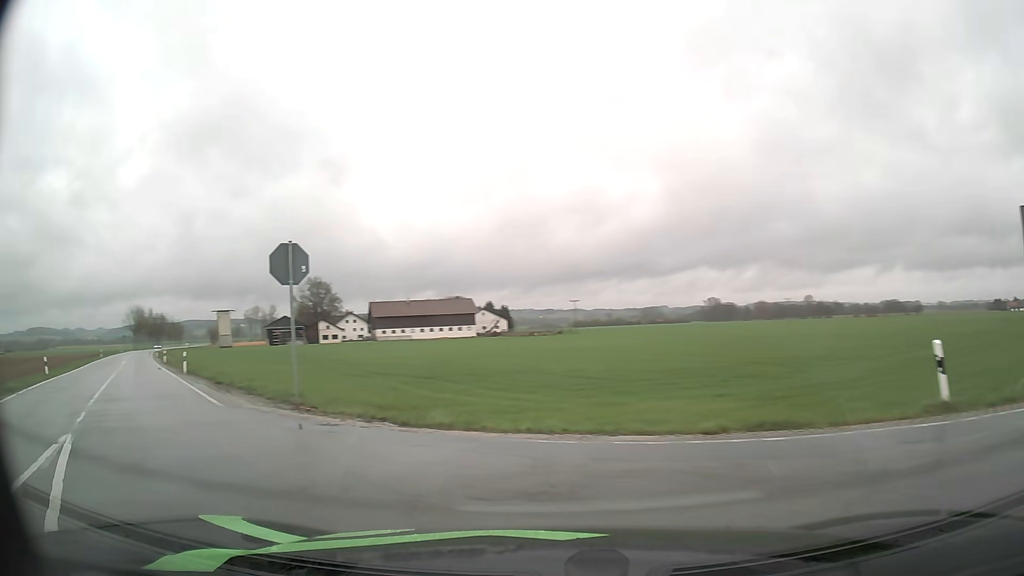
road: tertiary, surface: asphalt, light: Day
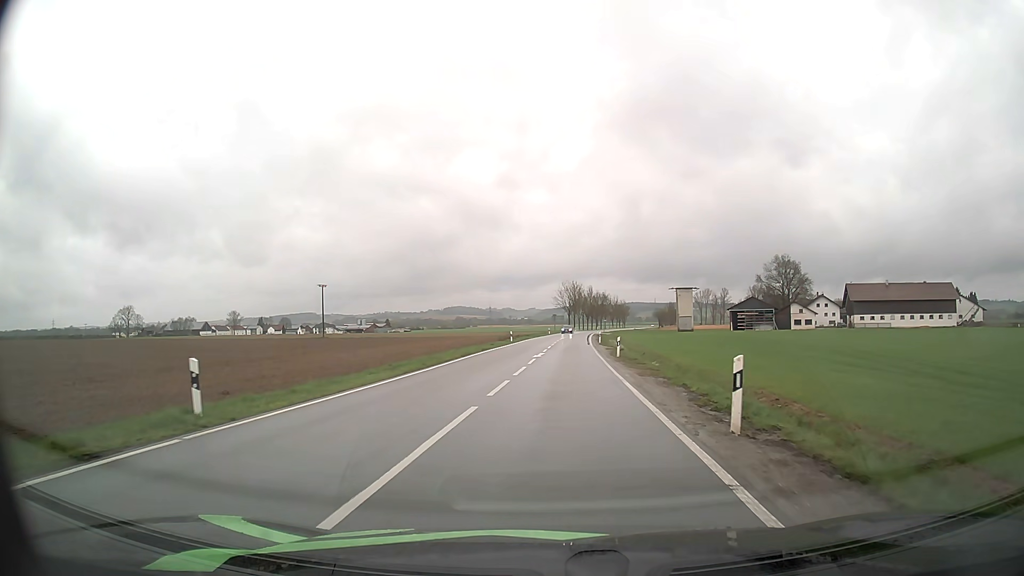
(-13.2, +21.2) m; -37°
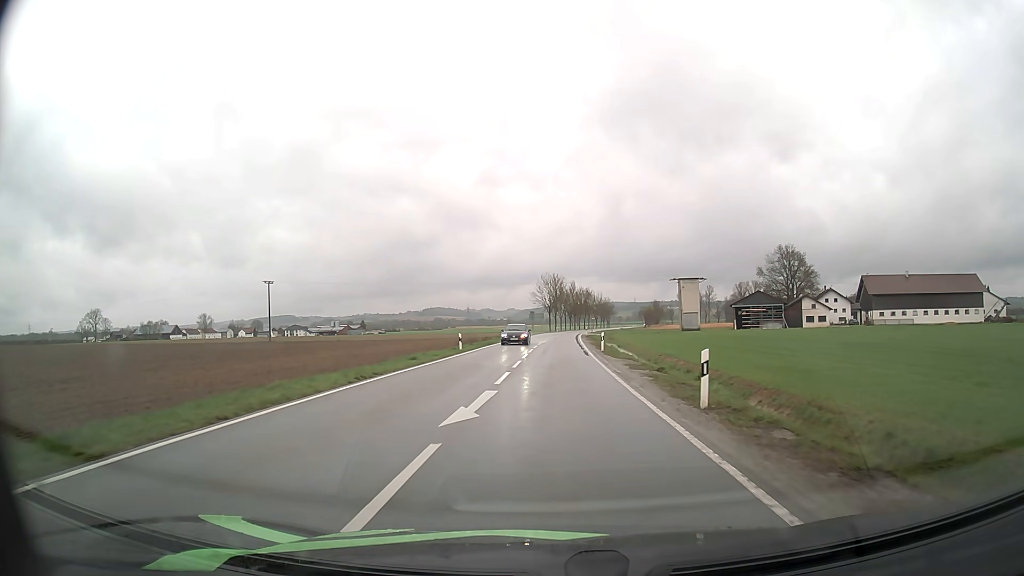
(+0.4, +22.7) m; +2°
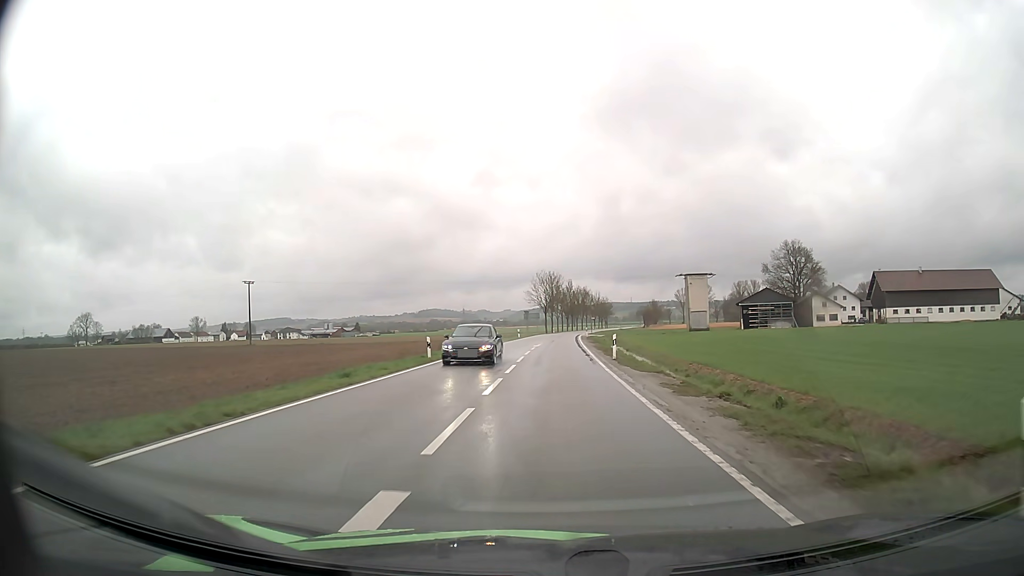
(0.0, +8.8) m; 0°
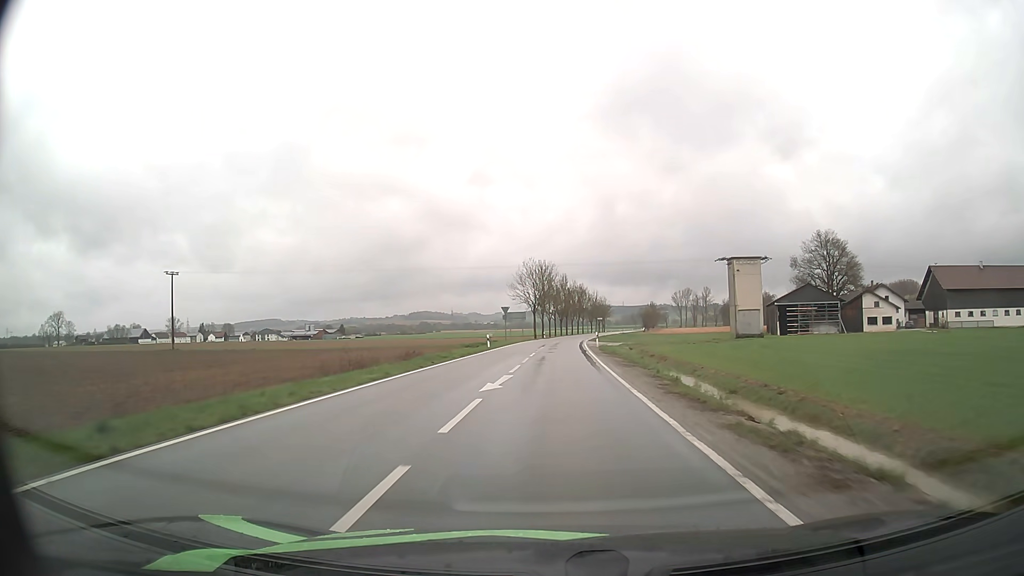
(+0.2, +29.4) m; +1°
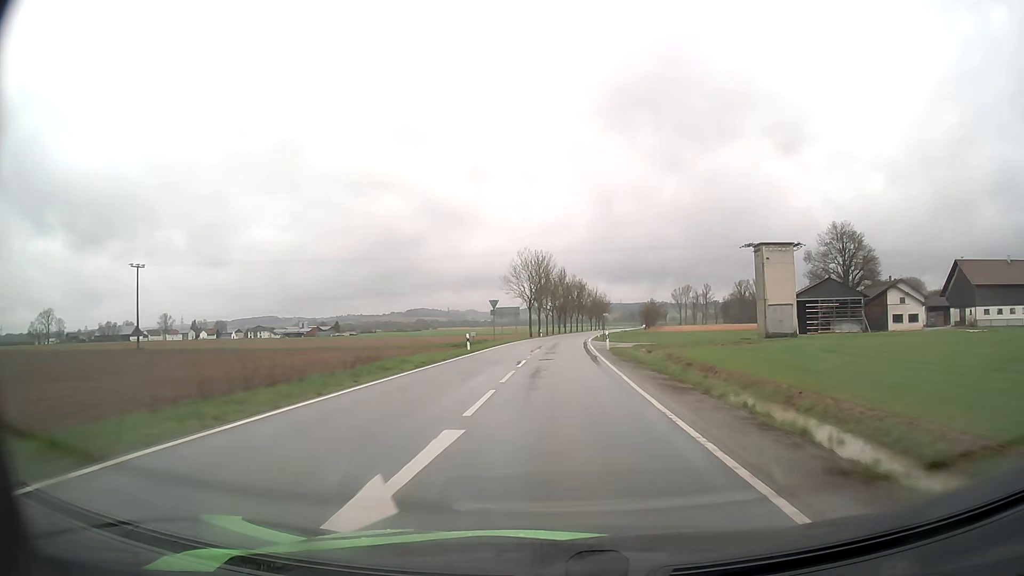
(0.0, +10.7) m; 0°
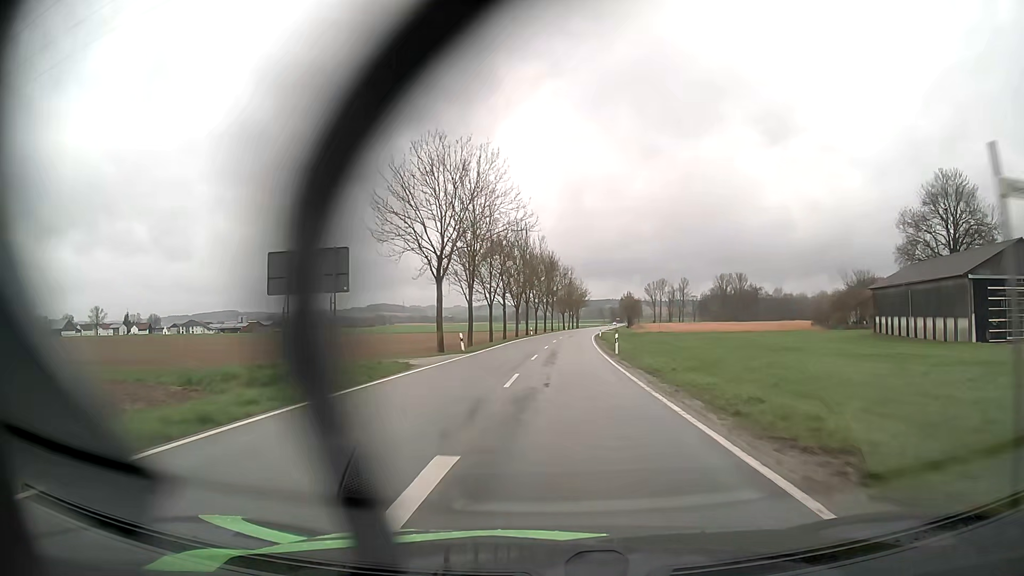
(+1.3, +56.9) m; +3°
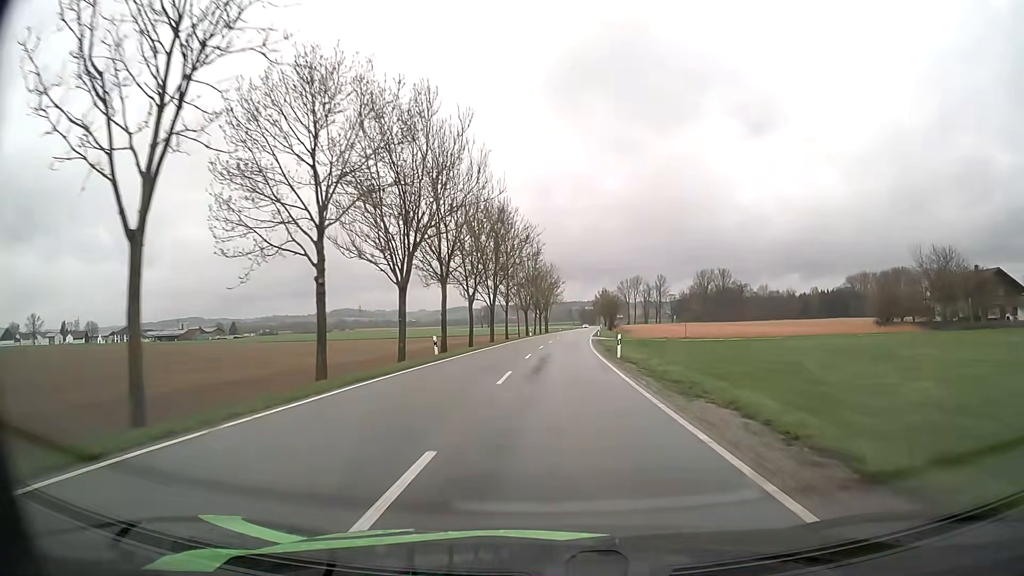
(+1.4, +48.3) m; +3°
(0, +10) (0, +20) (0, +30) (+1, +40) (+1, +50) (+2, +60) (+3, +70) (+3, +80) (+4, +90) (+5, +100) m
